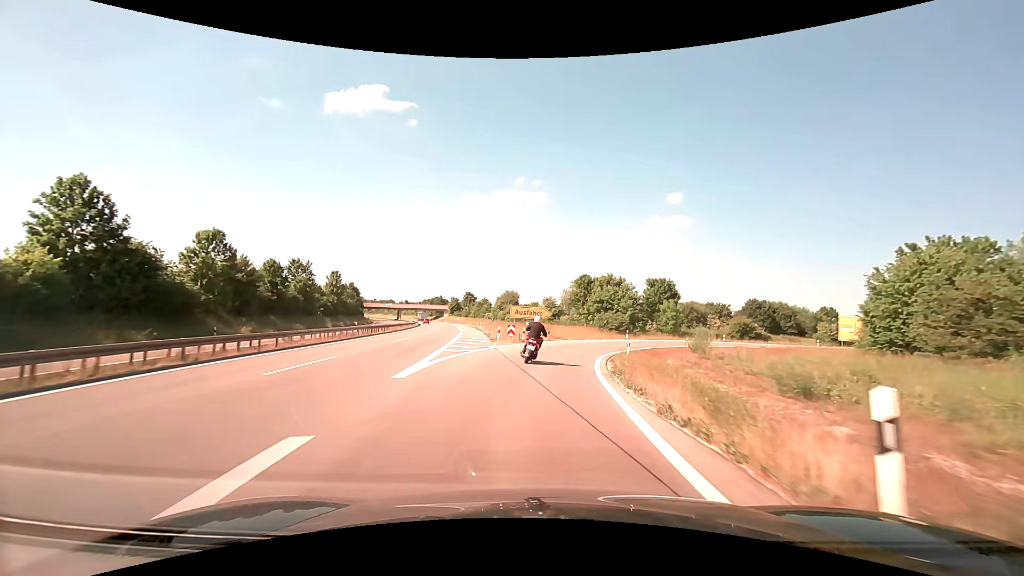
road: trunk_link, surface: asphalt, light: Day
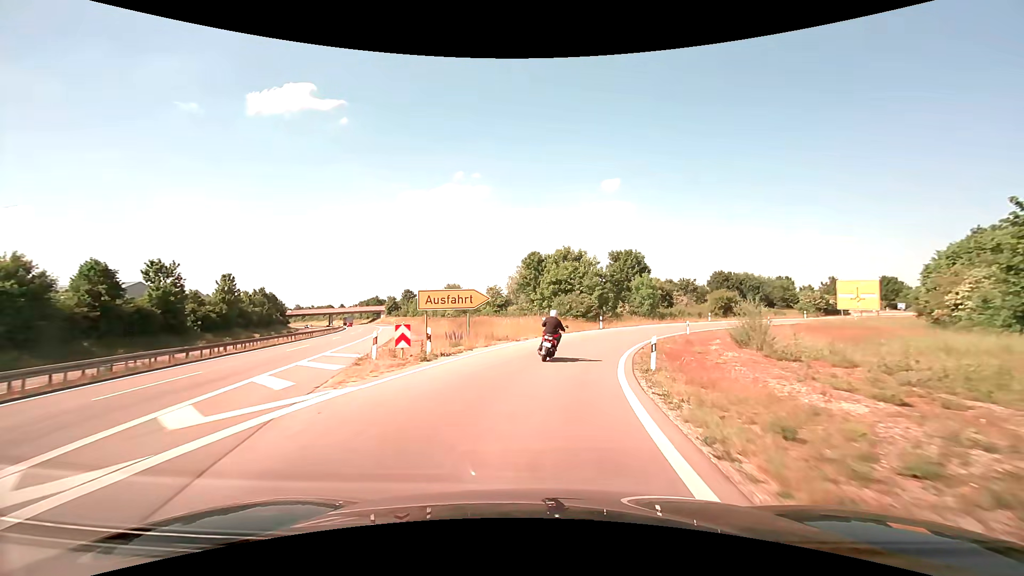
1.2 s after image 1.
(+0.9, +17.5) m; +6°
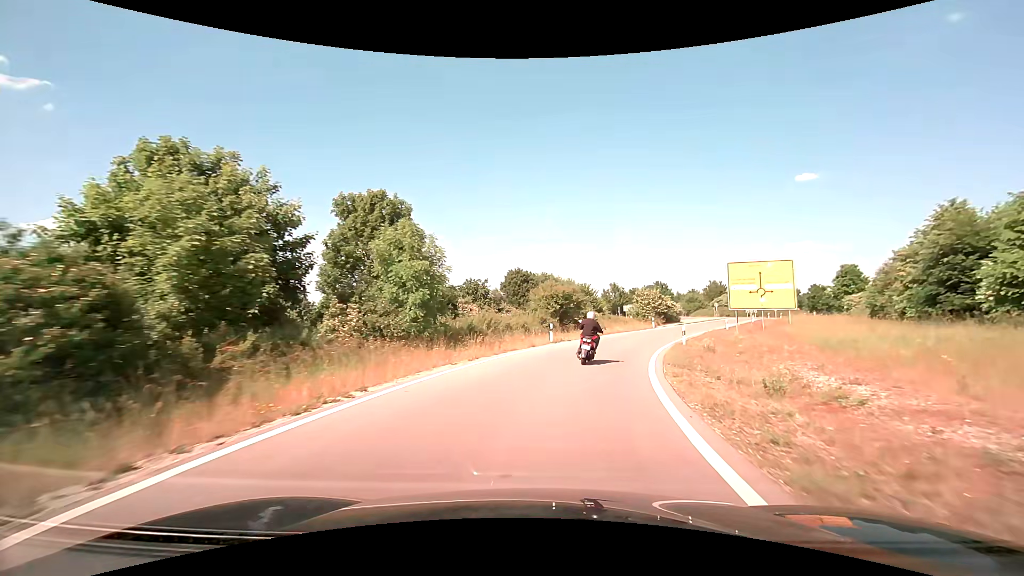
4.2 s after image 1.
(+7.5, +37.9) m; +24°
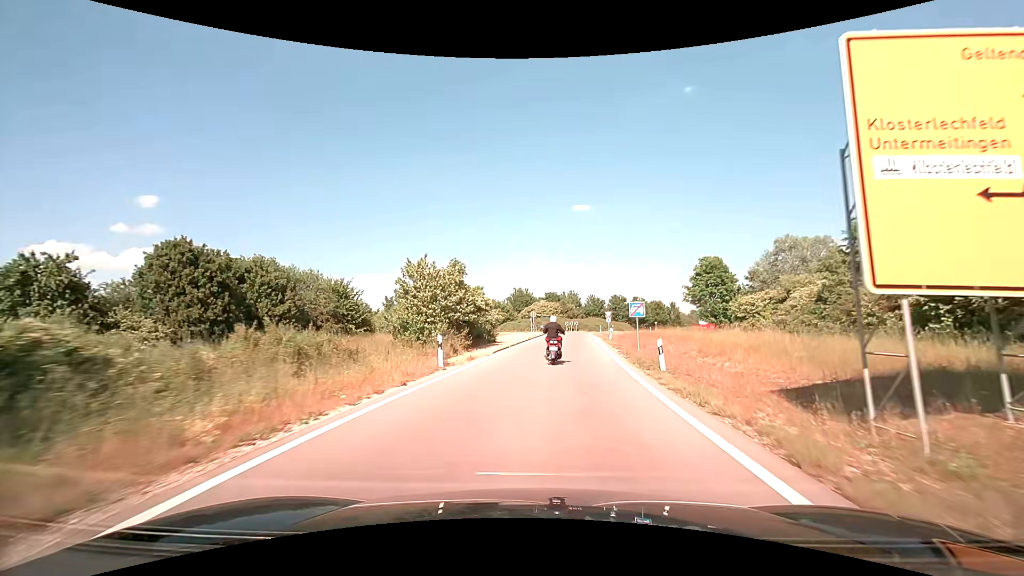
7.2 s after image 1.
(+7.7, +35.3) m; +23°
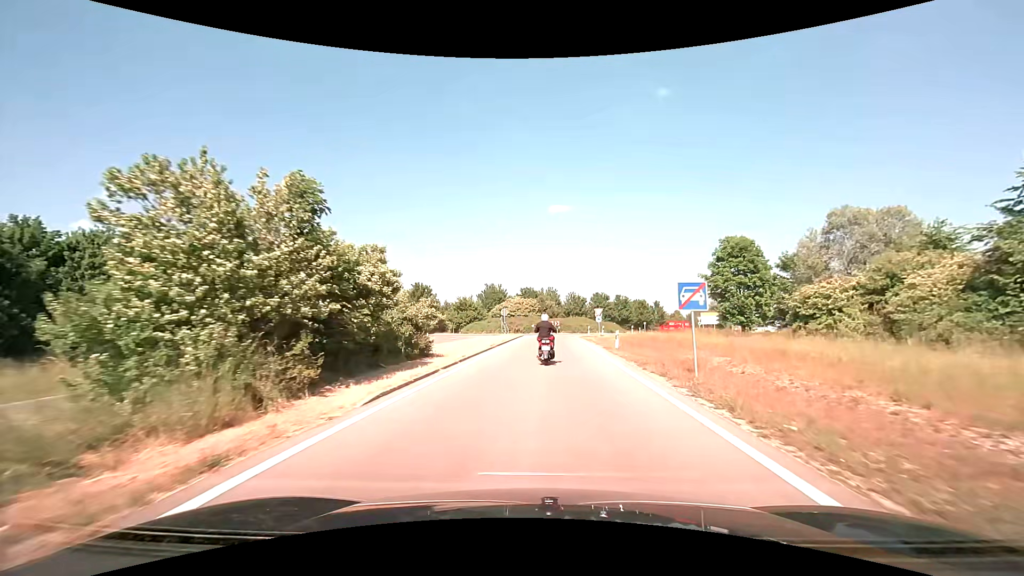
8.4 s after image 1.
(+0.5, +14.3) m; +3°
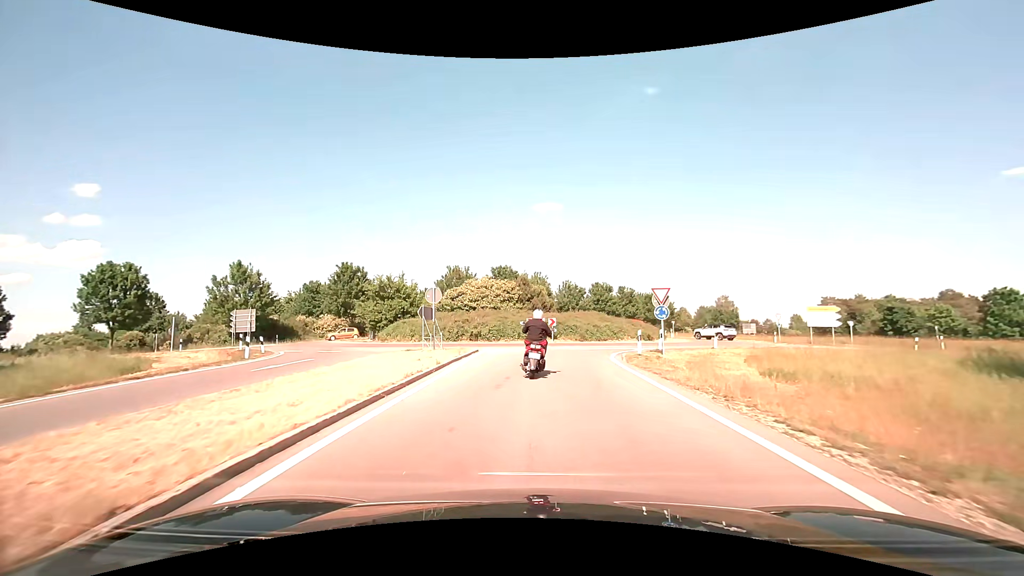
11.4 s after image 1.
(+0.5, +31.6) m; +2°
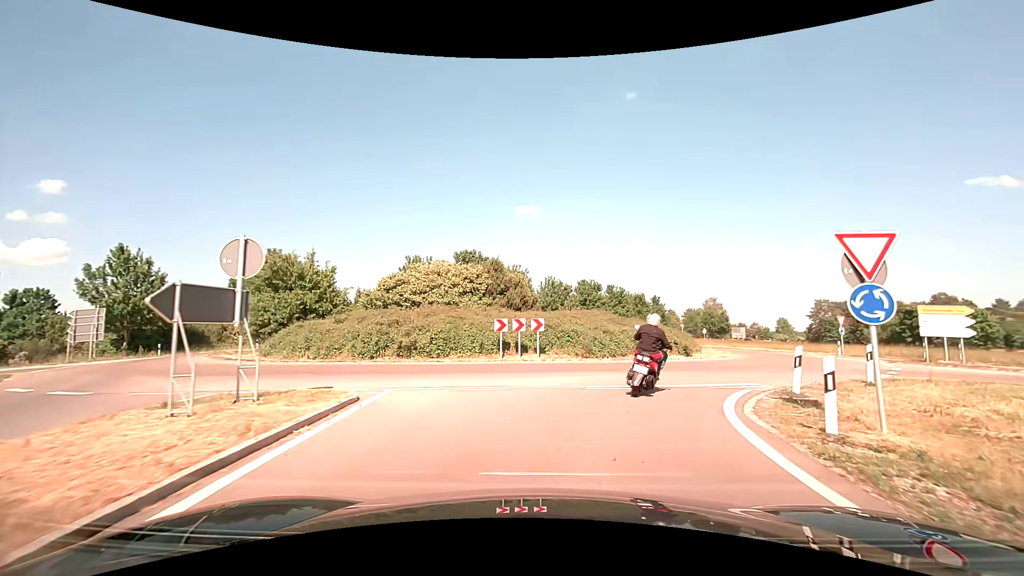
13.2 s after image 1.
(0.0, +14.1) m; +1°
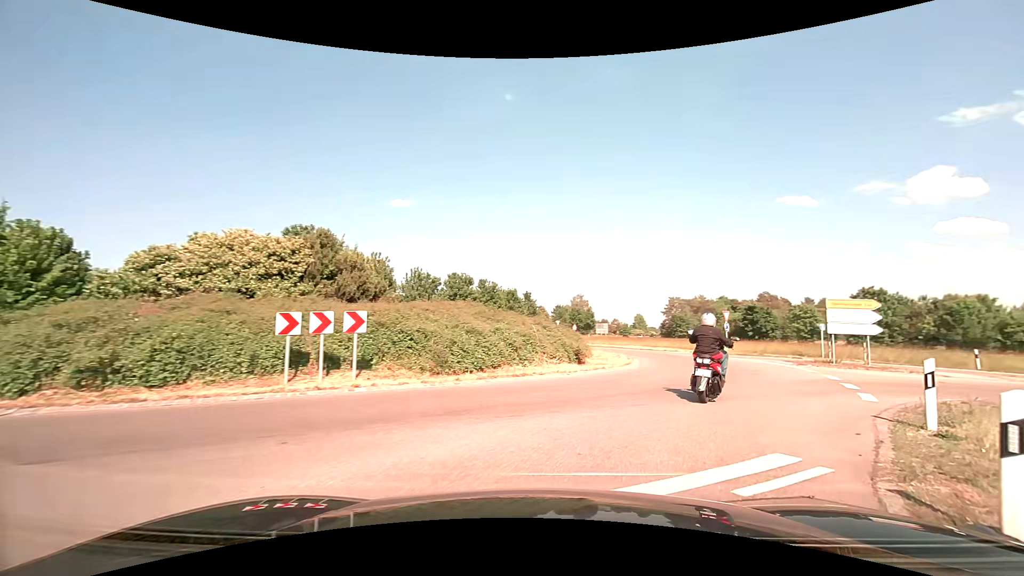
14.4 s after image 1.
(+0.8, +8.0) m; +13°
(+2, +10) (+7, +18) (+9, +28) (+6, +38) (-1, +44) (-11, +46) (-20, +42) (-27, +35) (-34, +28) (-42, +22) m
